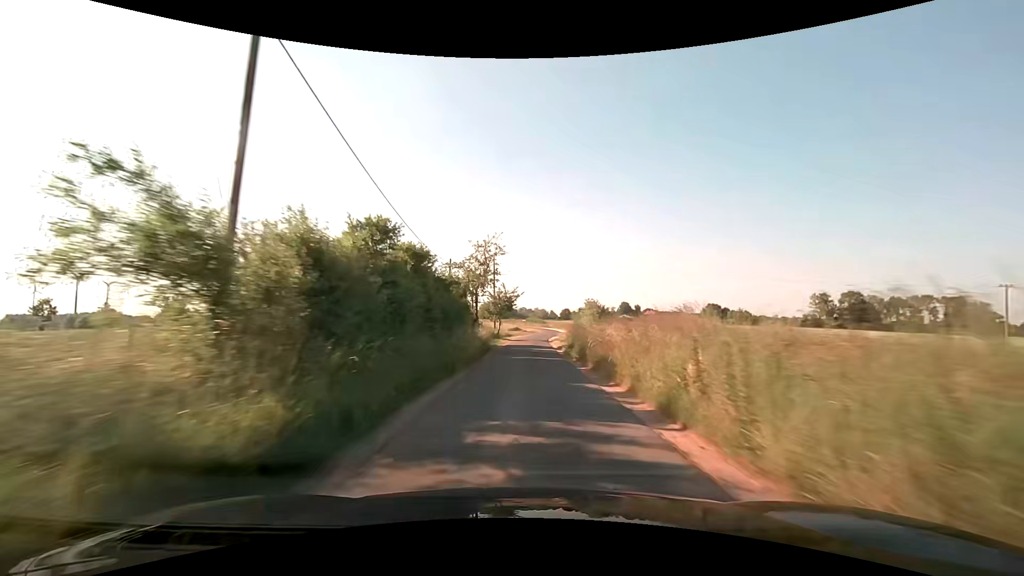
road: unclassified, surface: asphalt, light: Day
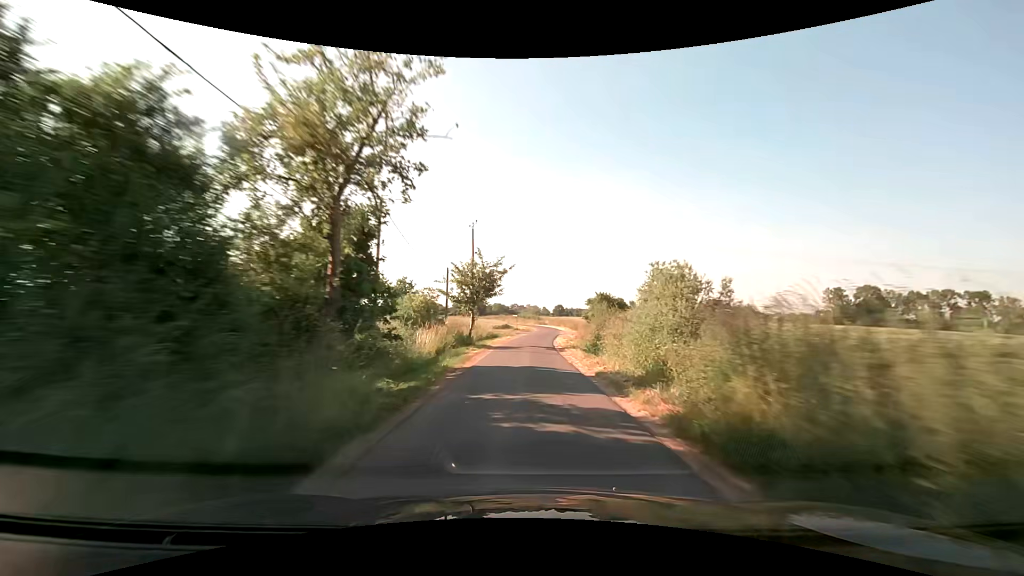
(+0.1, +20.6) m; +1°
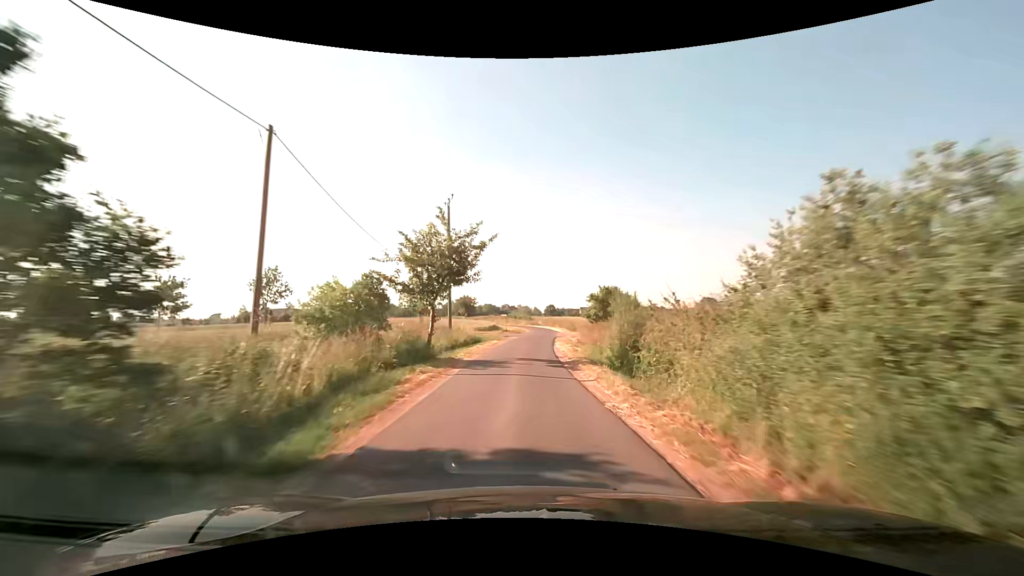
(+0.1, +10.3) m; +1°
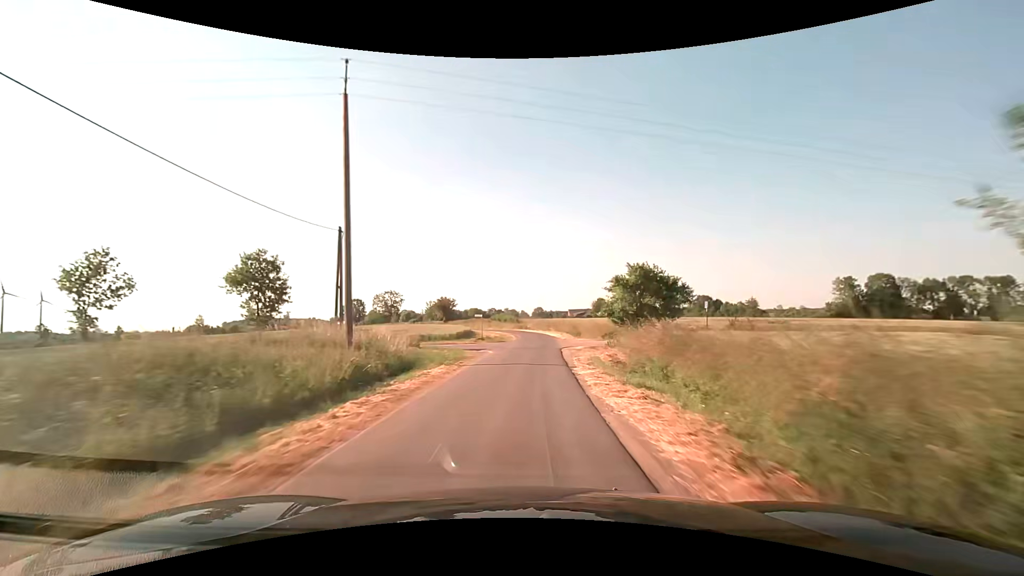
(+0.3, +20.5) m; +1°
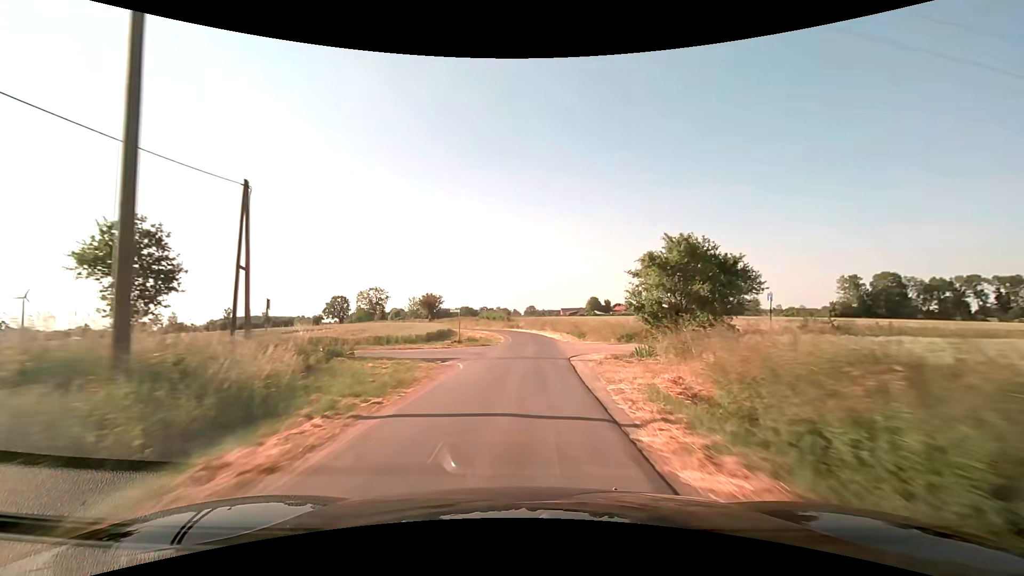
(+0.1, +10.3) m; +1°
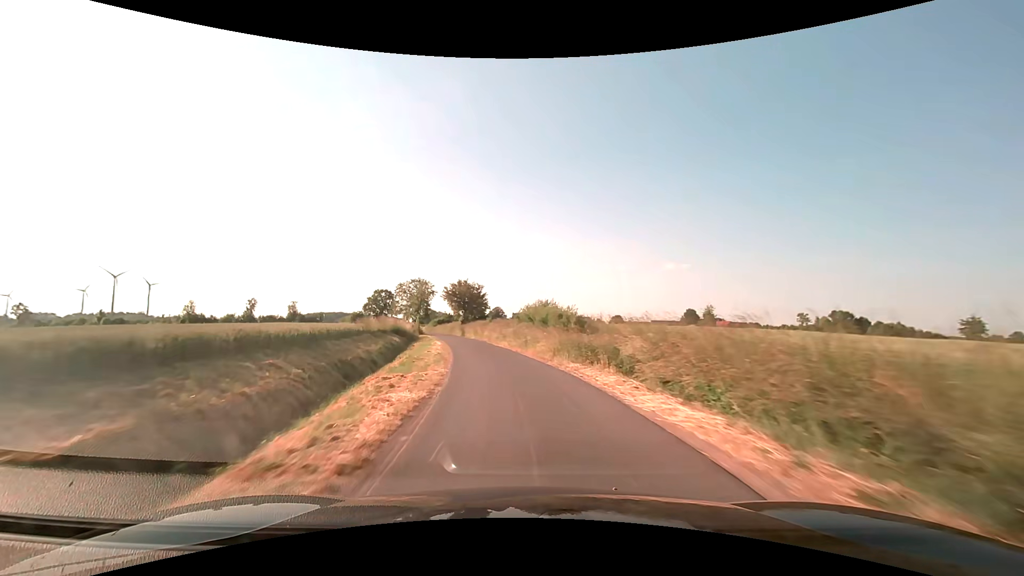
(-0.4, +52.7) m; -8°
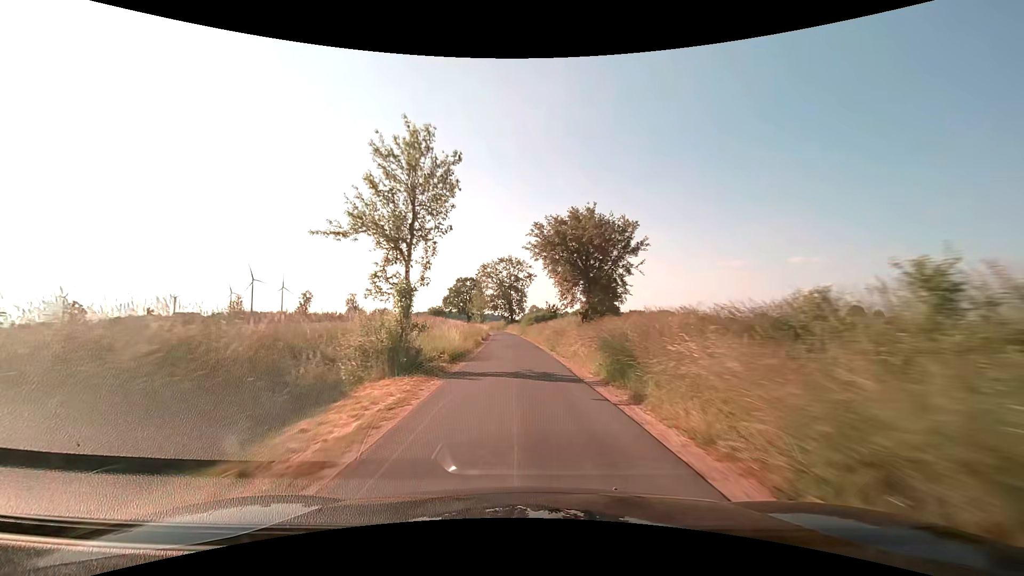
(-7.9, +52.9) m; -13°
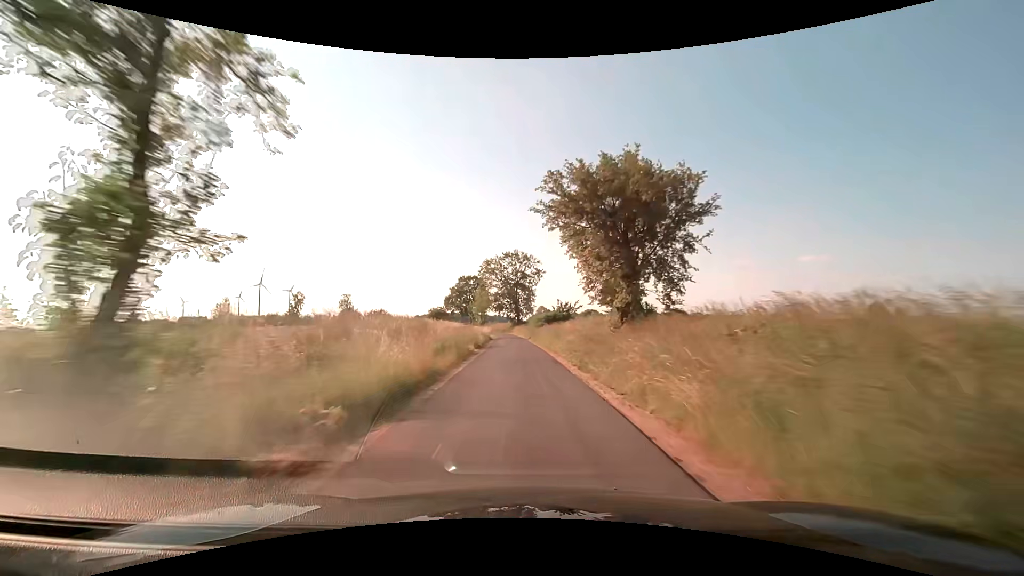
(-0.1, +10.8) m; -1°
(0, +10) (0, +20) (0, +30) (-1, +40) (-1, +50) (-1, +60) (-2, +70) (-3, +80) (-4, +90) (-6, +100) m
